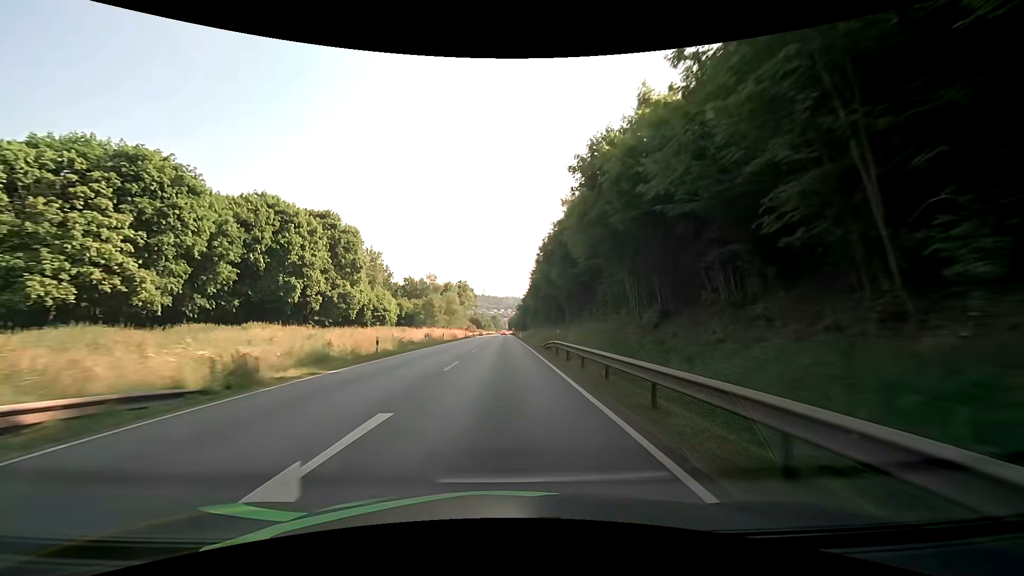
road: primary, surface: asphalt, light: Day
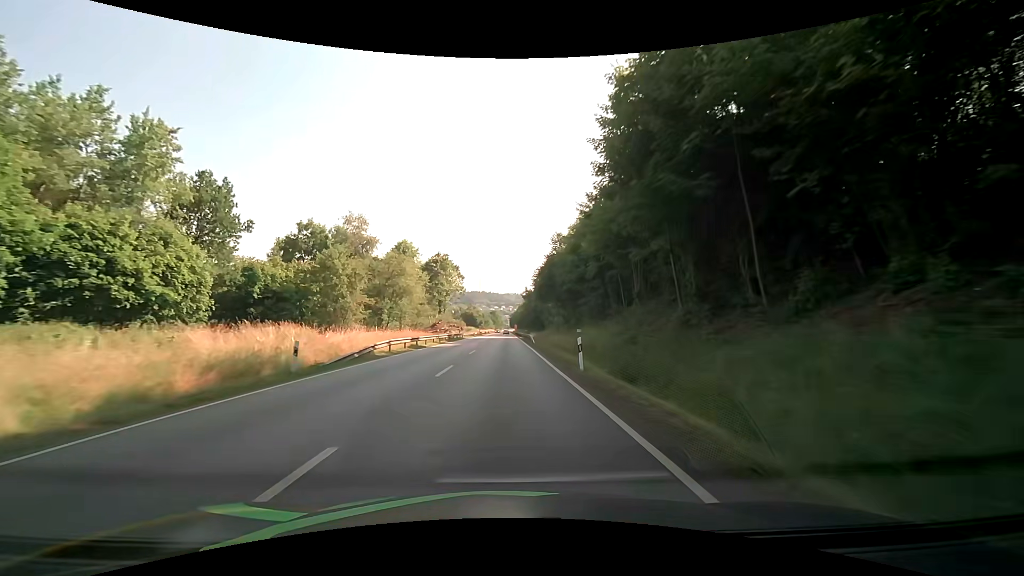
(-0.1, +62.8) m; 0°
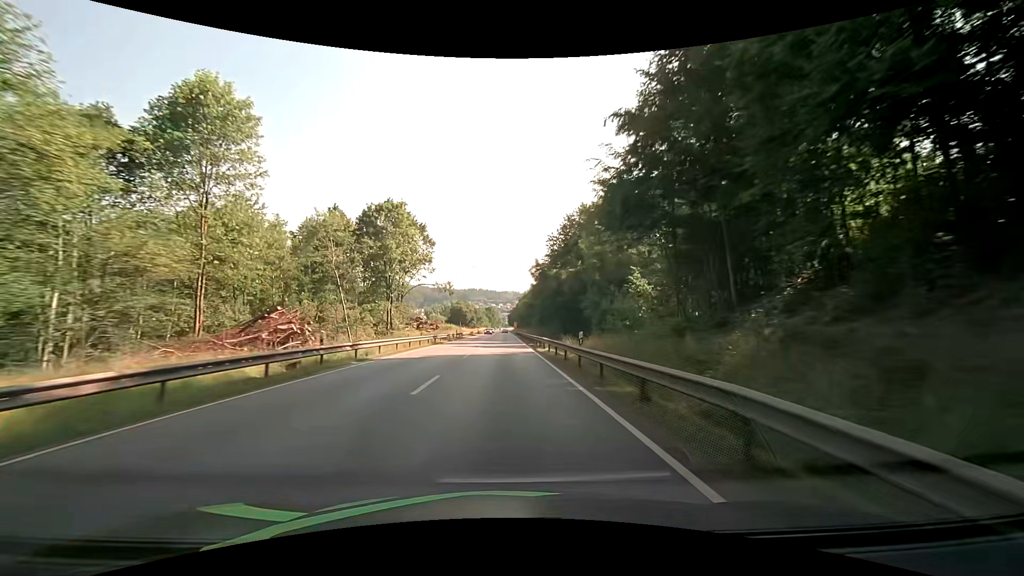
(0.0, +50.3) m; 0°
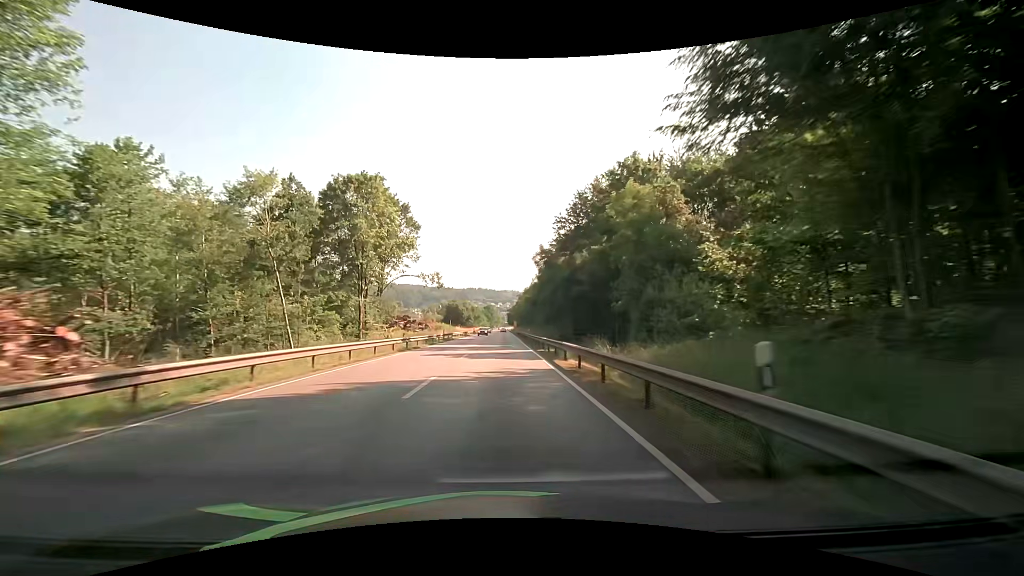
(0.0, +12.6) m; 0°
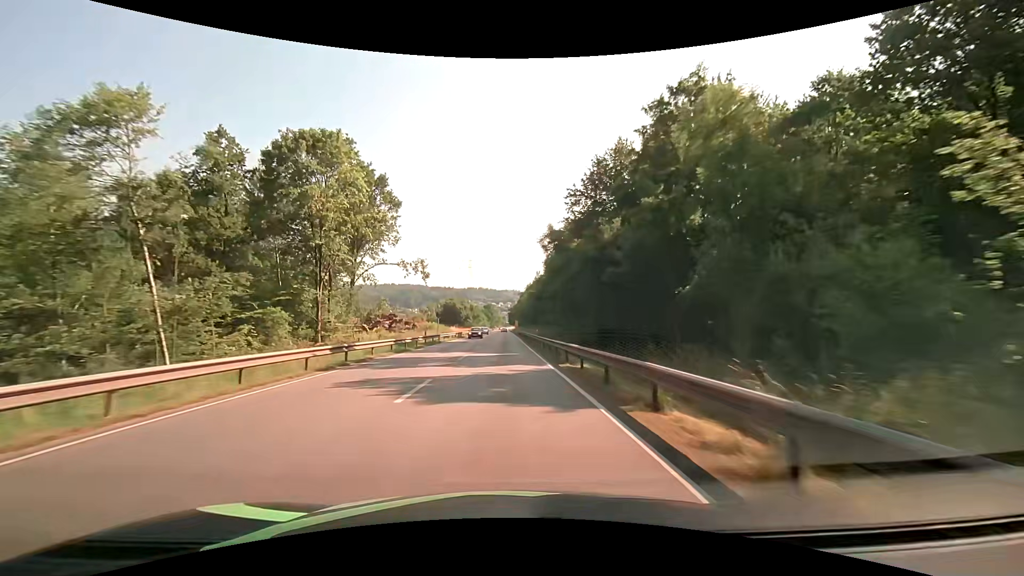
(0.0, +12.6) m; 0°
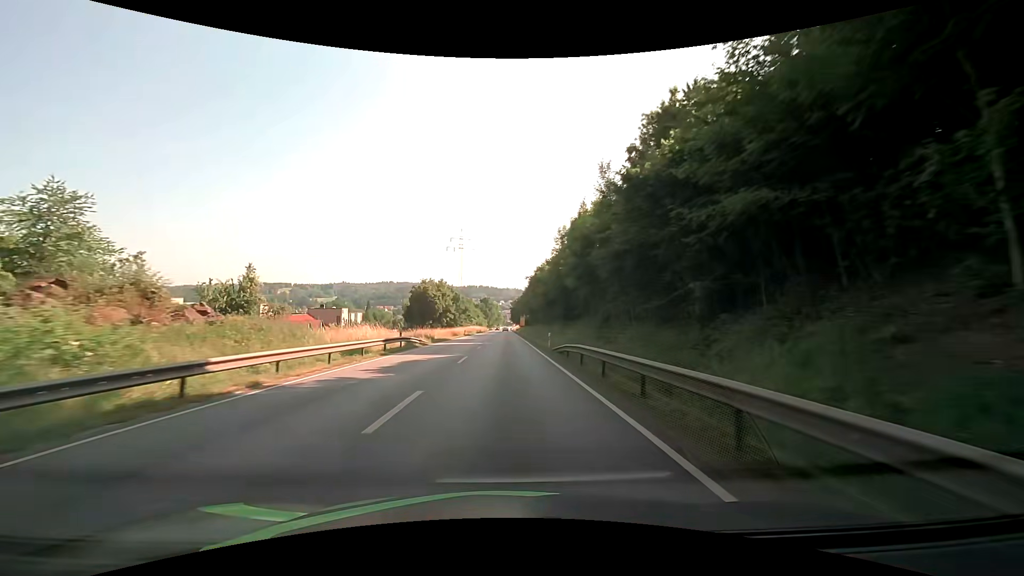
(-0.2, +62.8) m; 0°
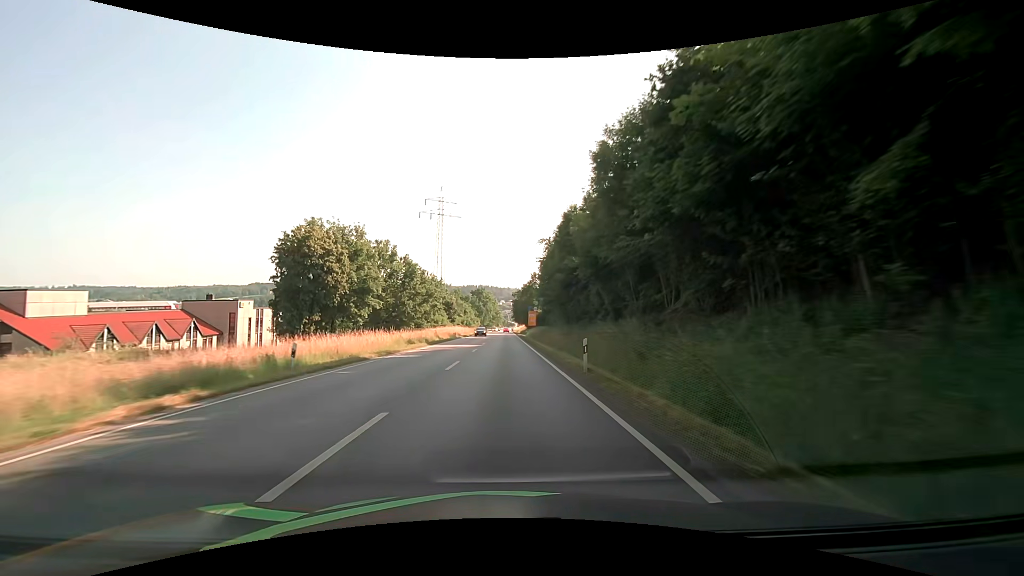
(-0.1, +62.6) m; 0°
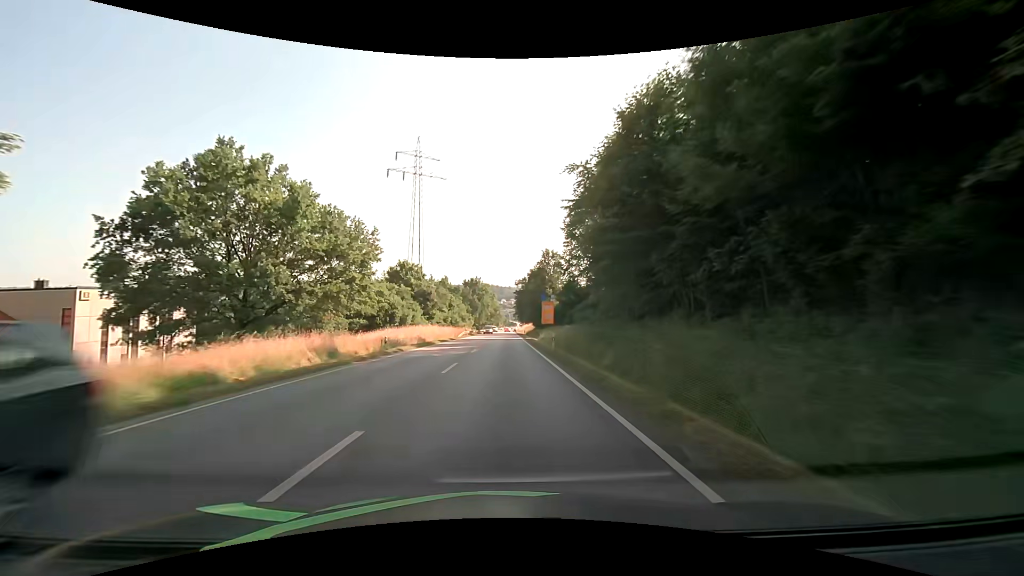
(0.0, +37.5) m; 0°
(0, +10) (0, +20) (0, +30) (0, +40) (0, +50) (0, +60) (0, +70) (0, +80) (0, +90) (0, +100) m
